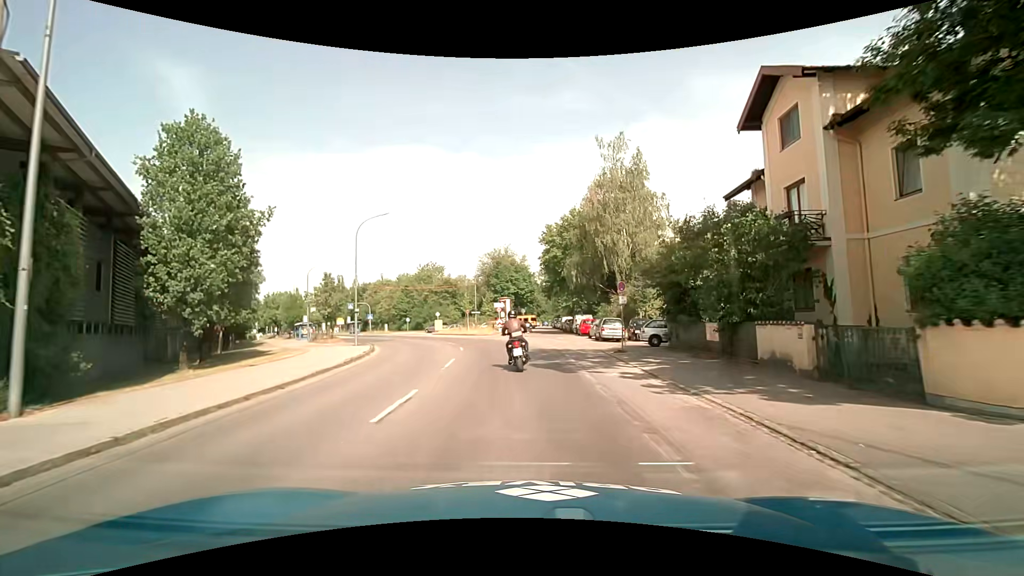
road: tertiary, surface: asphalt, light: Day
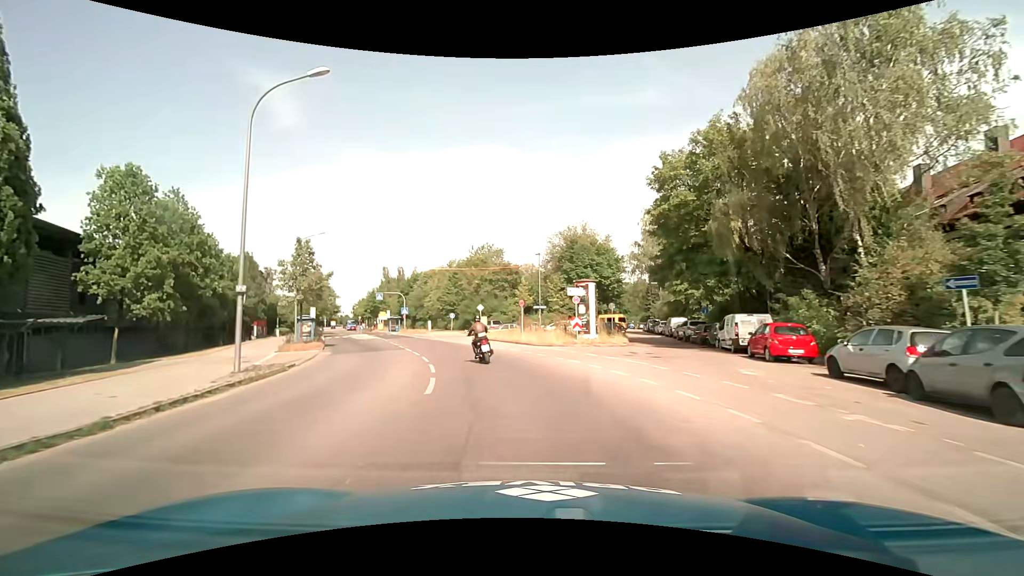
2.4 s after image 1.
(-1.3, +23.9) m; -8°
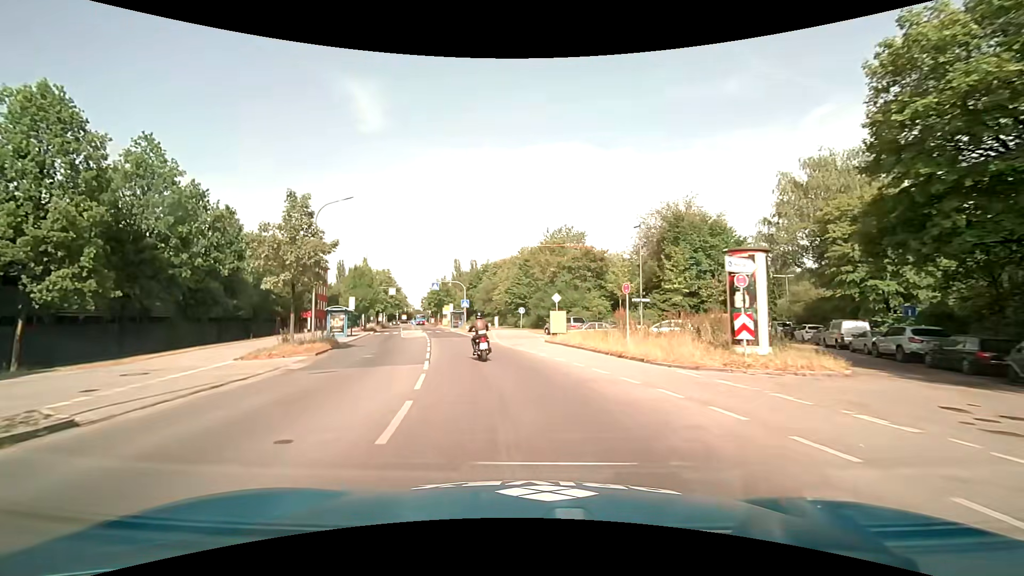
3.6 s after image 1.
(-0.9, +13.4) m; -7°
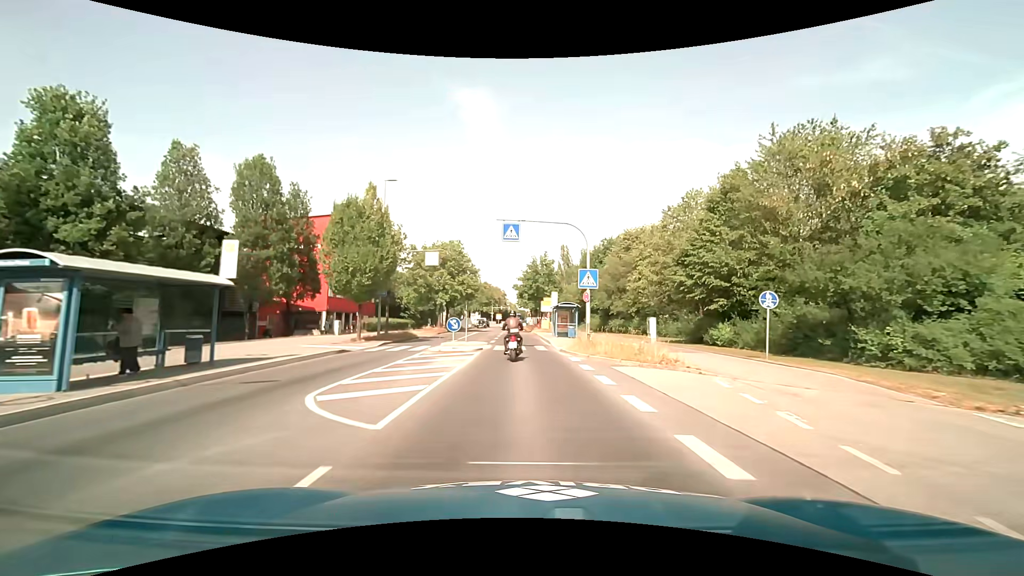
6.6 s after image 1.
(-5.6, +35.1) m; -13°
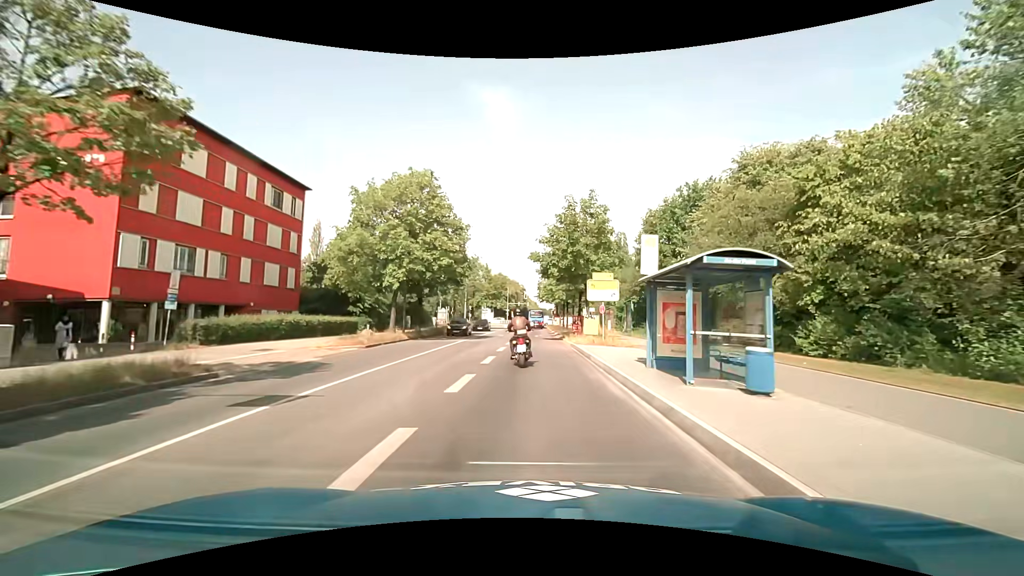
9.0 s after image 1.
(-0.6, +27.8) m; -3°
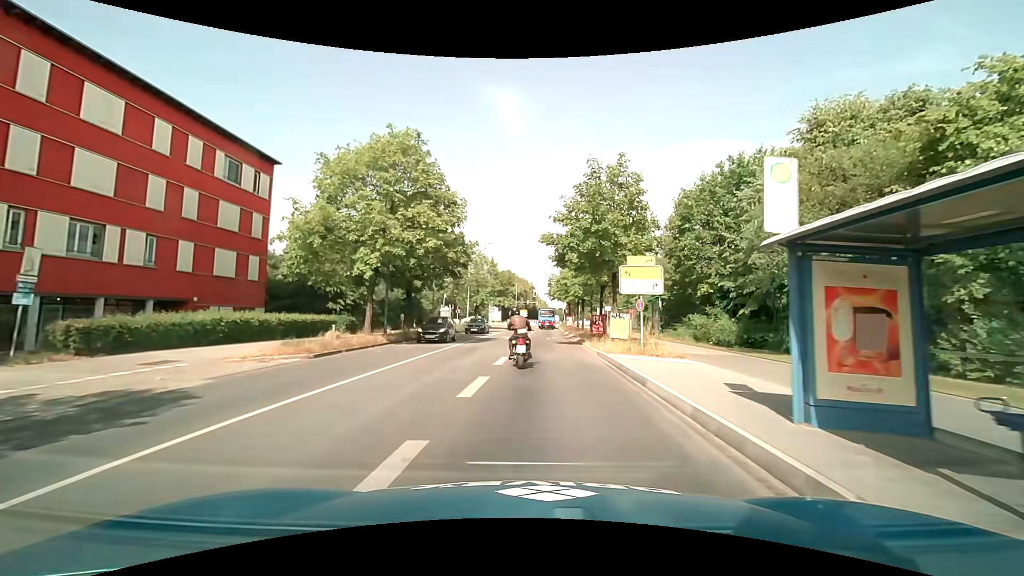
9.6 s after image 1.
(0.0, +6.7) m; -1°
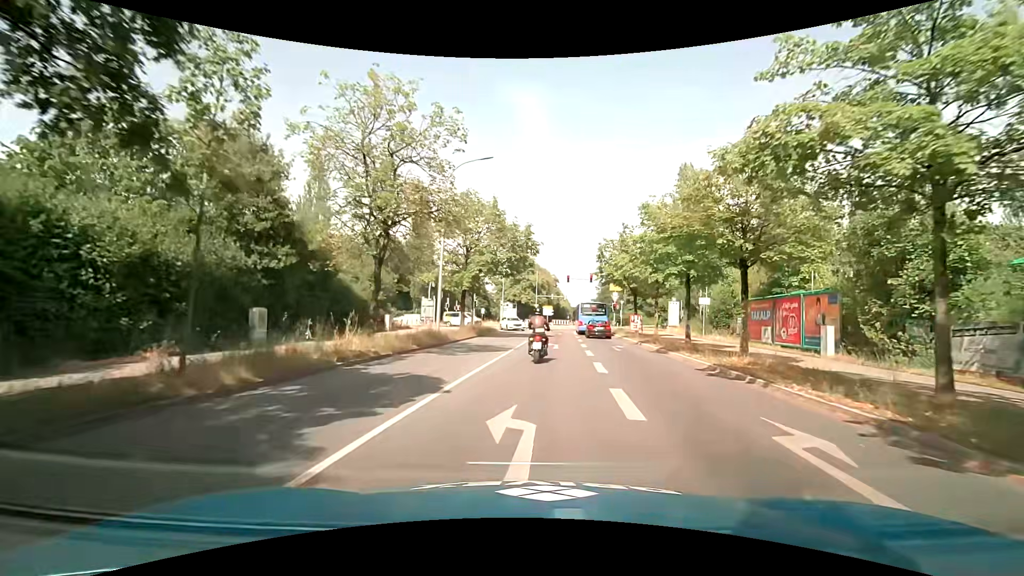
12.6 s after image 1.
(-0.9, +31.6) m; -2°
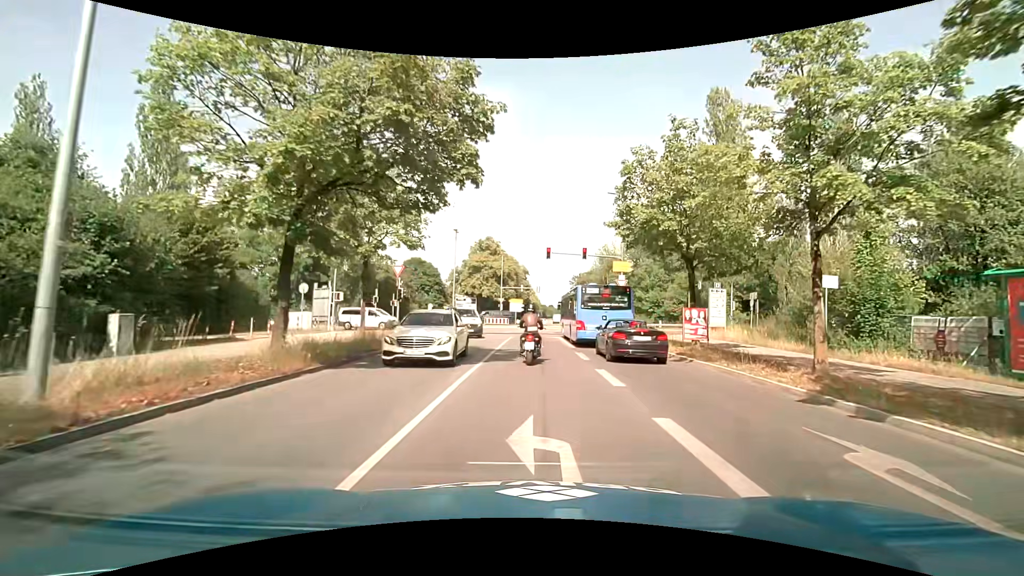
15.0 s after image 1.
(+0.8, +20.8) m; +4°
